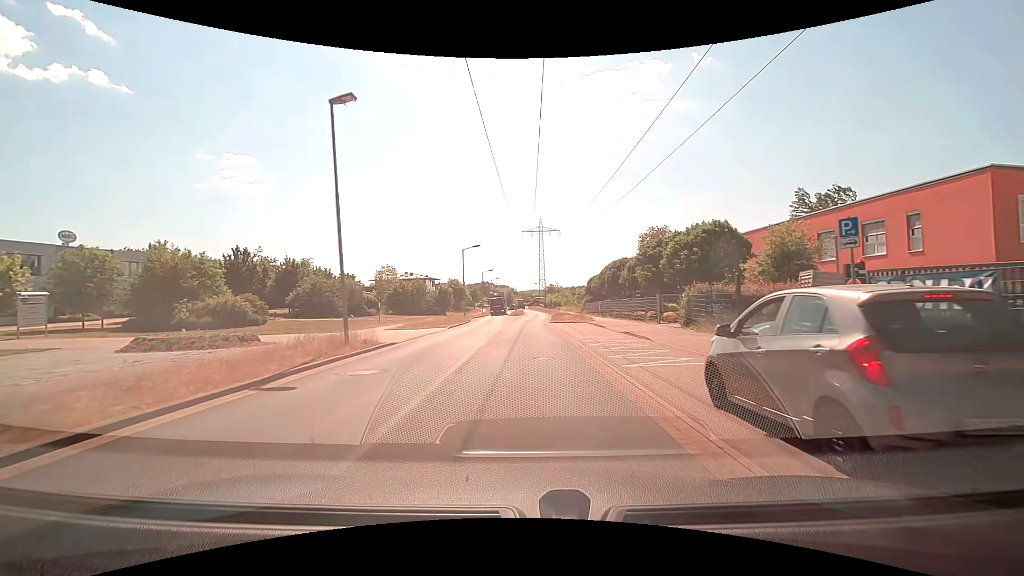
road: residential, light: Day
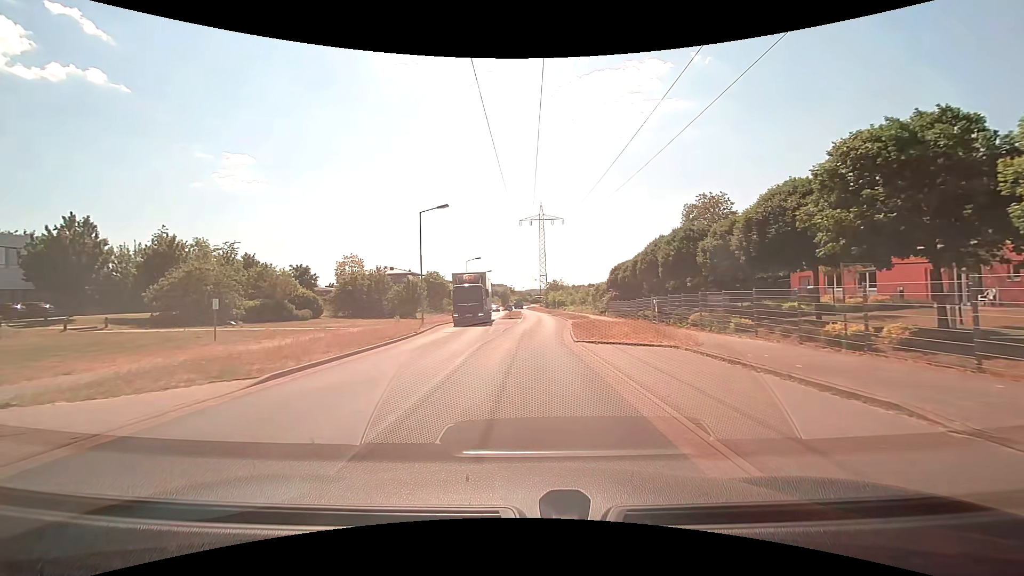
(-0.1, +21.9) m; 0°
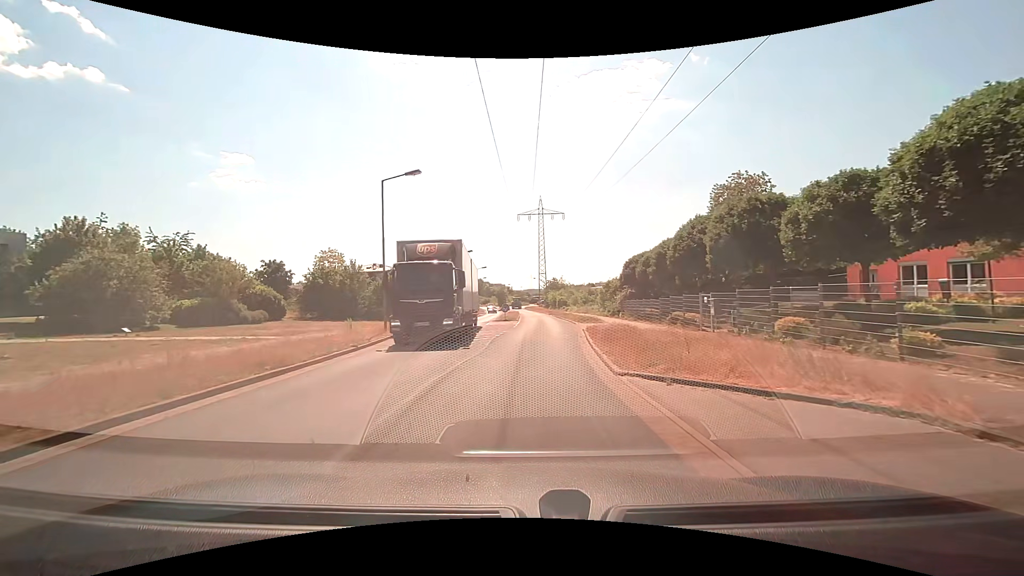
(0.0, +8.5) m; 0°
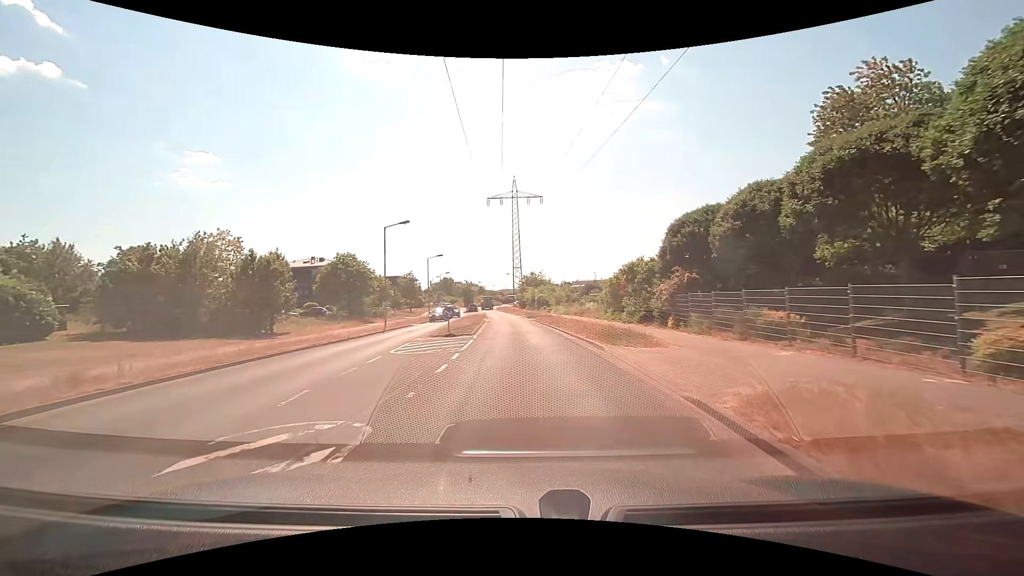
(+0.3, +21.3) m; +4°
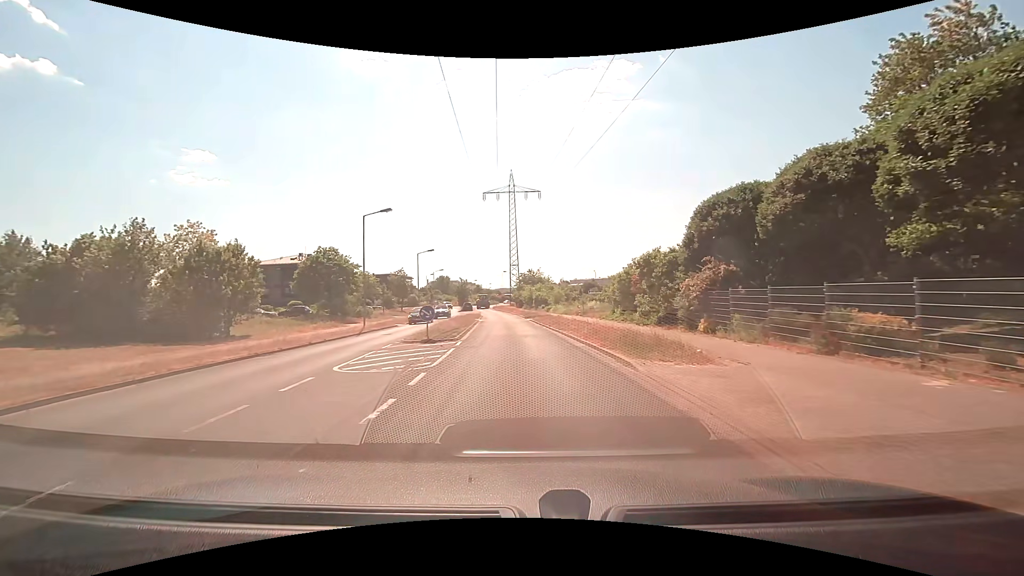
(-0.1, +4.4) m; -1°
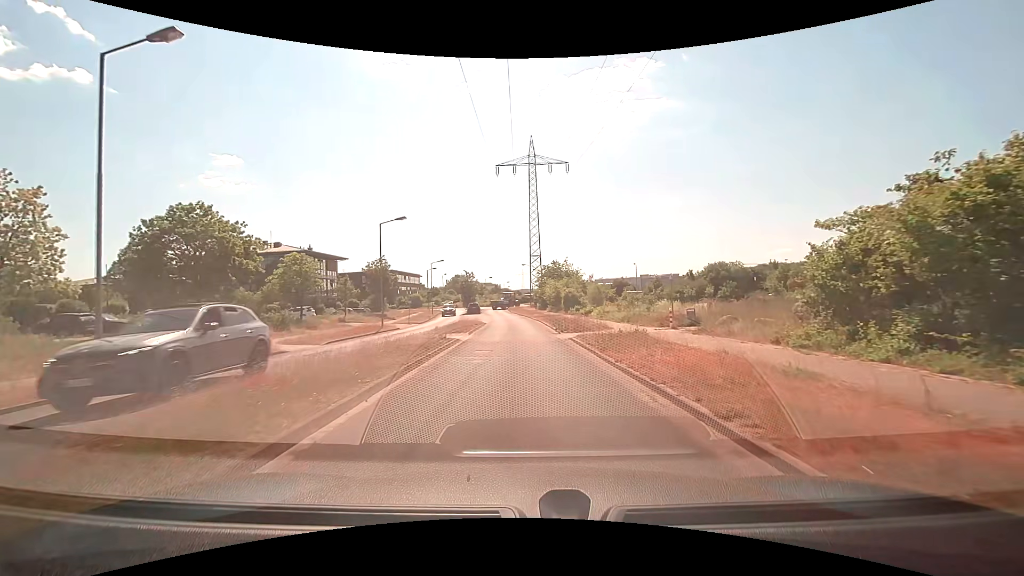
(-0.2, +23.0) m; -1°
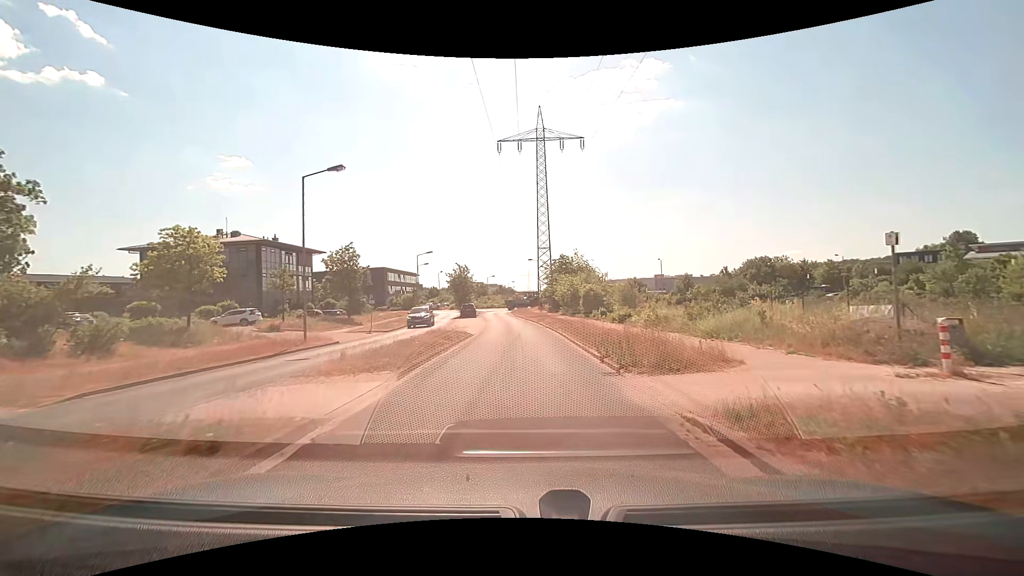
(-0.2, +13.9) m; -1°
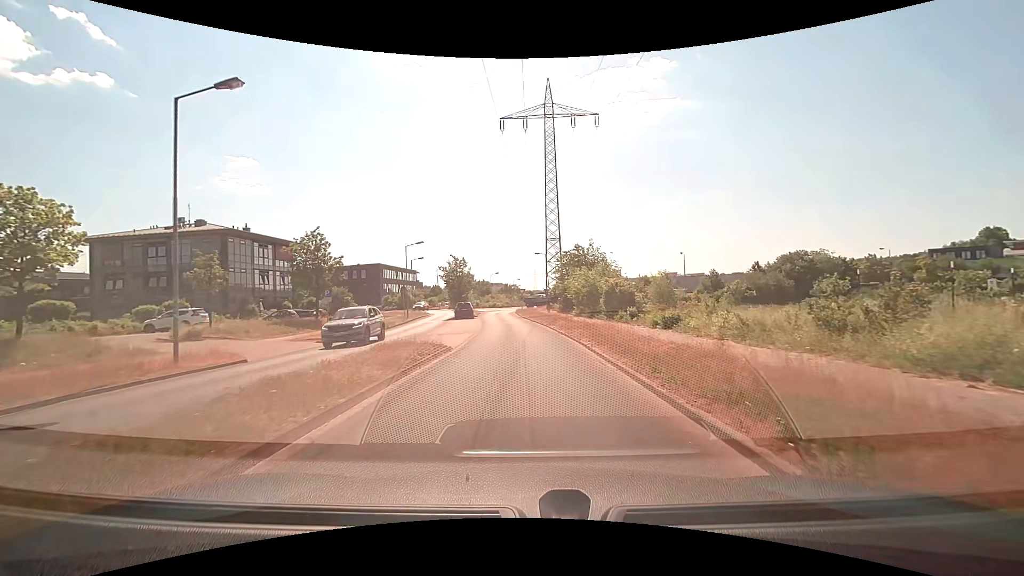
(-0.1, +9.0) m; -1°
(0, +10) (0, +20) (-1, +30) (-1, +40) (-2, +50) (-3, +60) (-3, +70) (+1, +79) (+5, +88) (+1, +97) m
